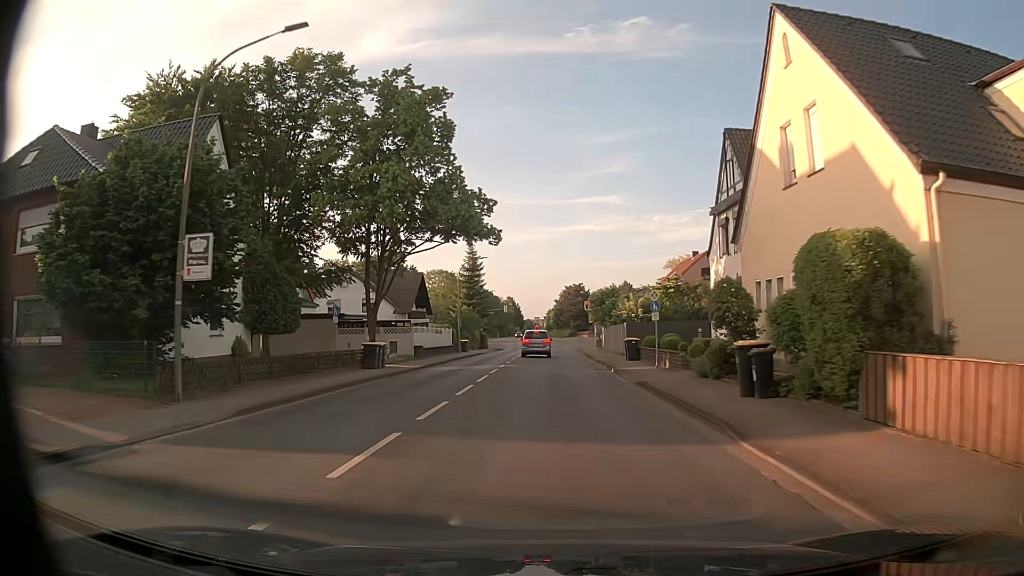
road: primary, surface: asphalt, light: Day
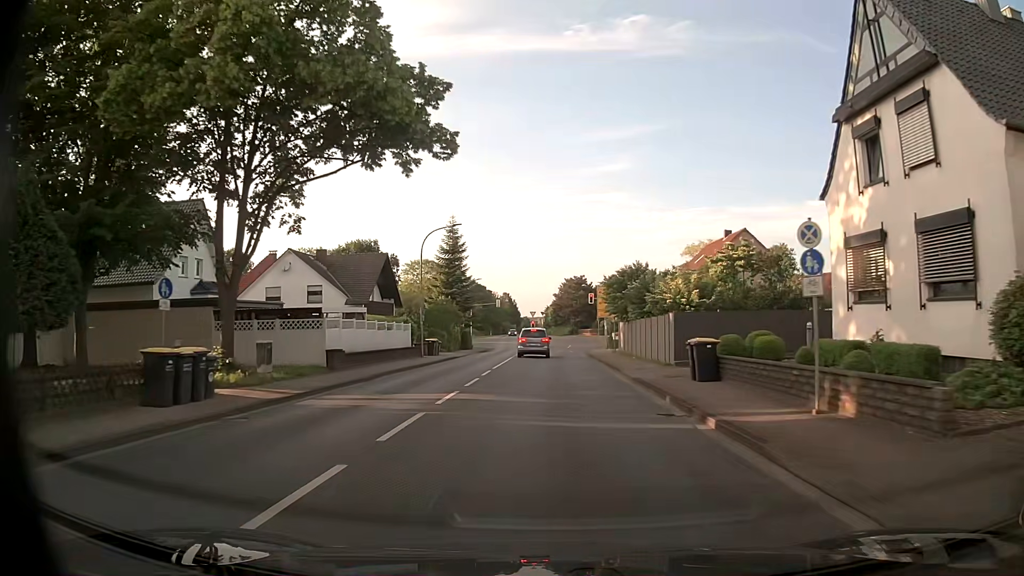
(0.0, +15.9) m; 0°
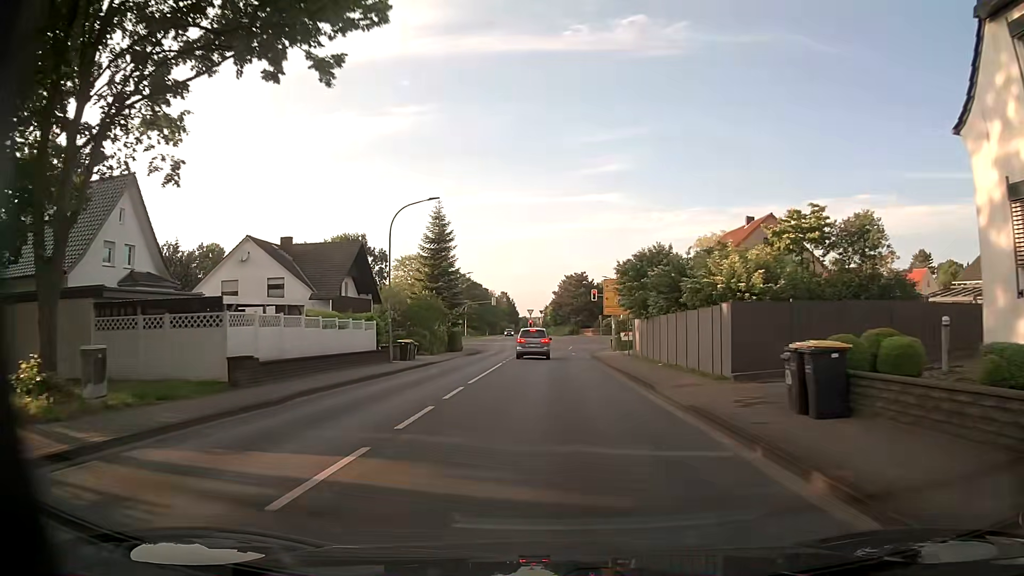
(0.0, +7.9) m; 0°
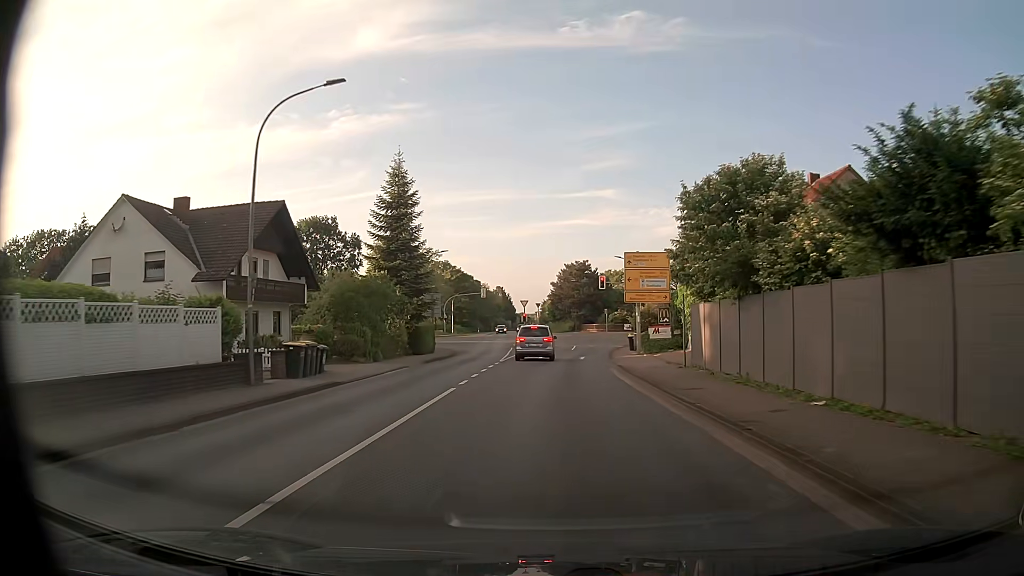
(+0.1, +15.5) m; 0°
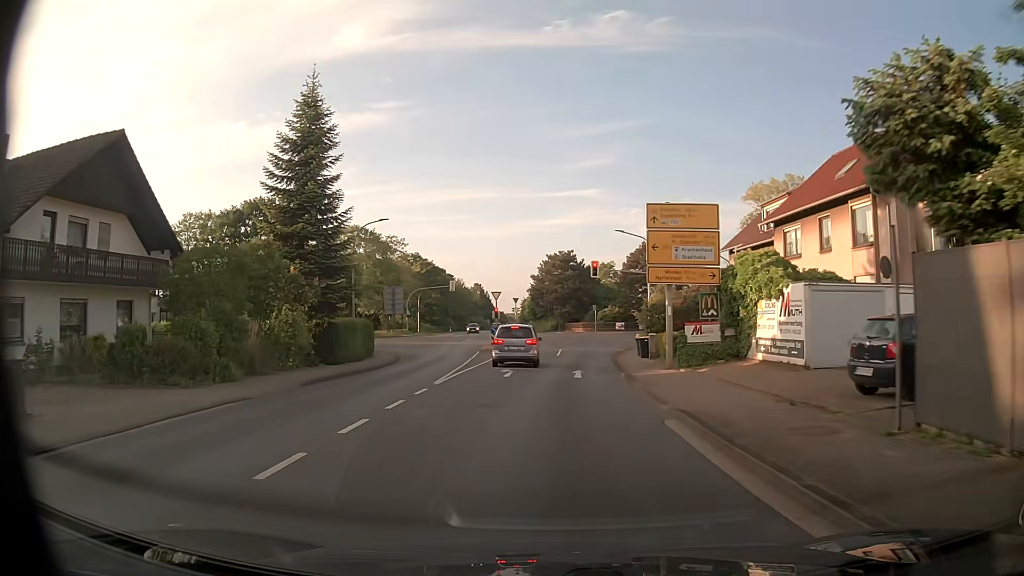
(+0.2, +14.3) m; +2°
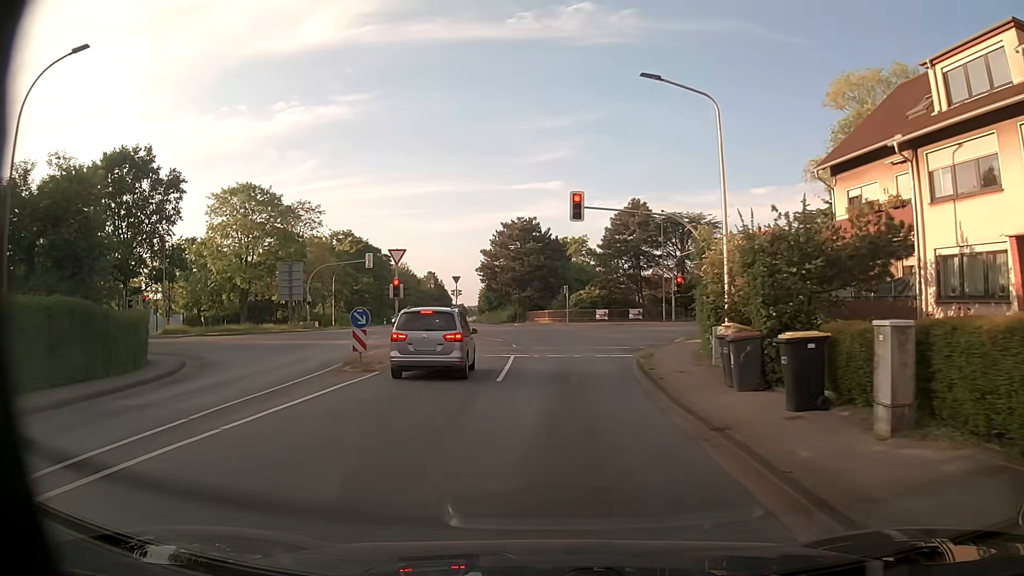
(+0.7, +24.7) m; +4°
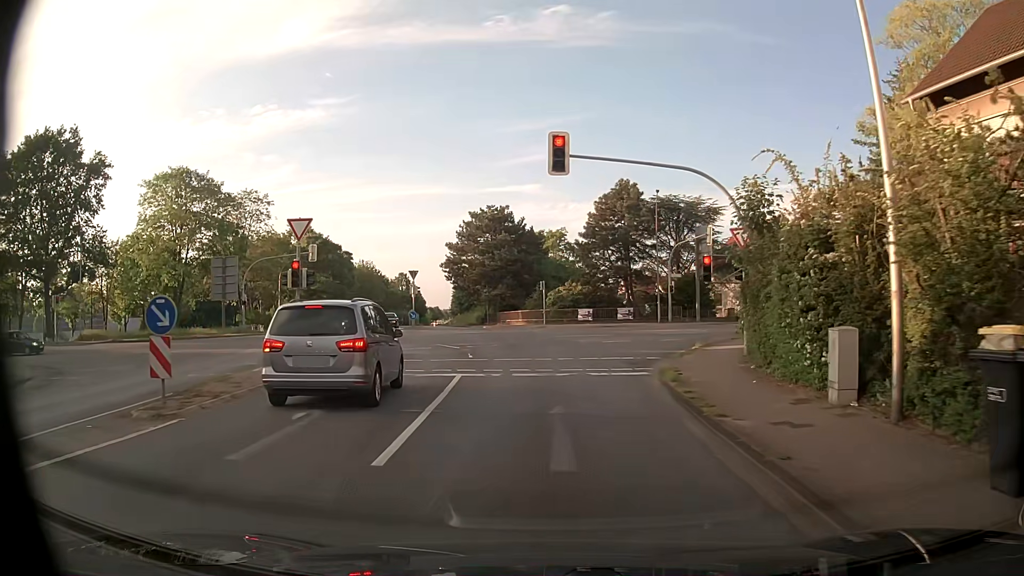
(+0.1, +9.4) m; +1°
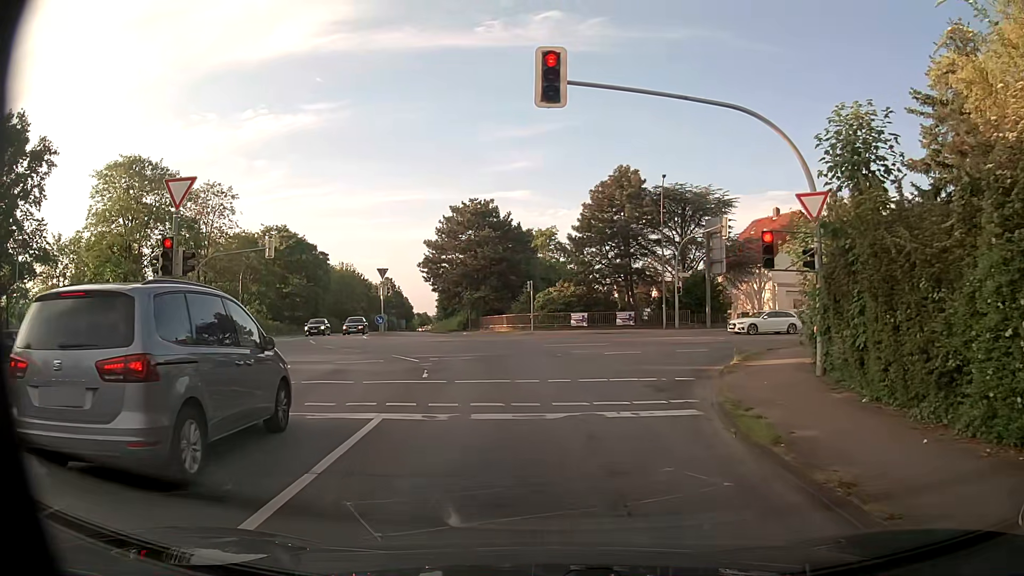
(+0.1, +6.7) m; 0°
(0, +10) (0, +20) (-2, +30) (-4, +40) (-7, +49) (-10, +59) (-12, +68) (-15, +78) (-17, +88) (-19, +98) m
